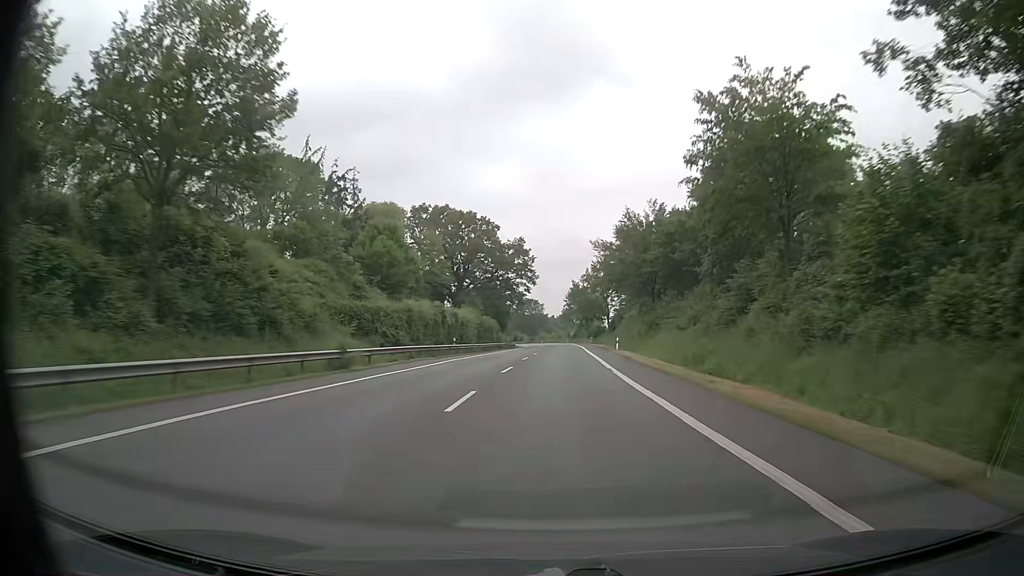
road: primary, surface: asphalt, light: Day
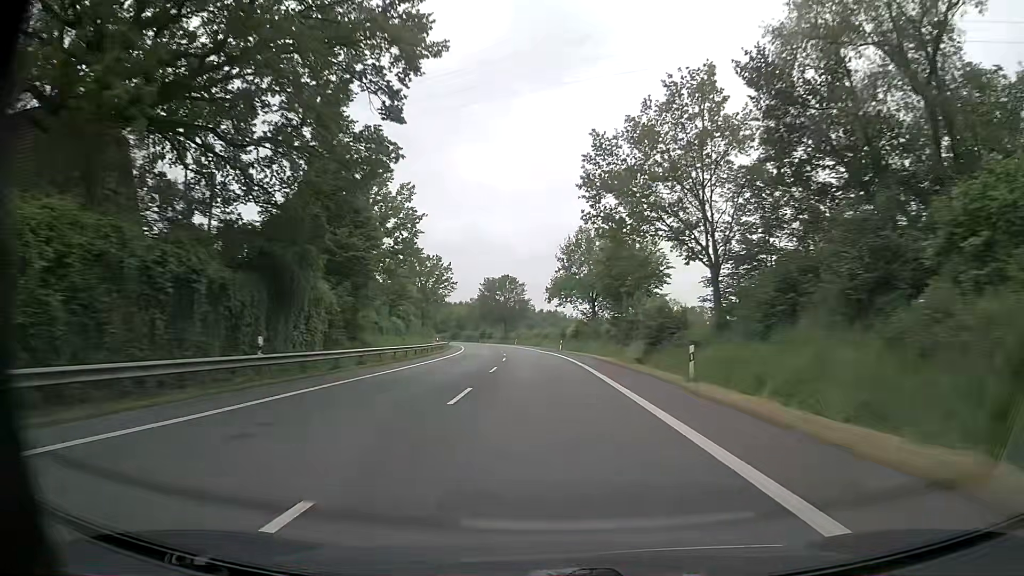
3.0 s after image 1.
(+2.2, +83.1) m; +1°
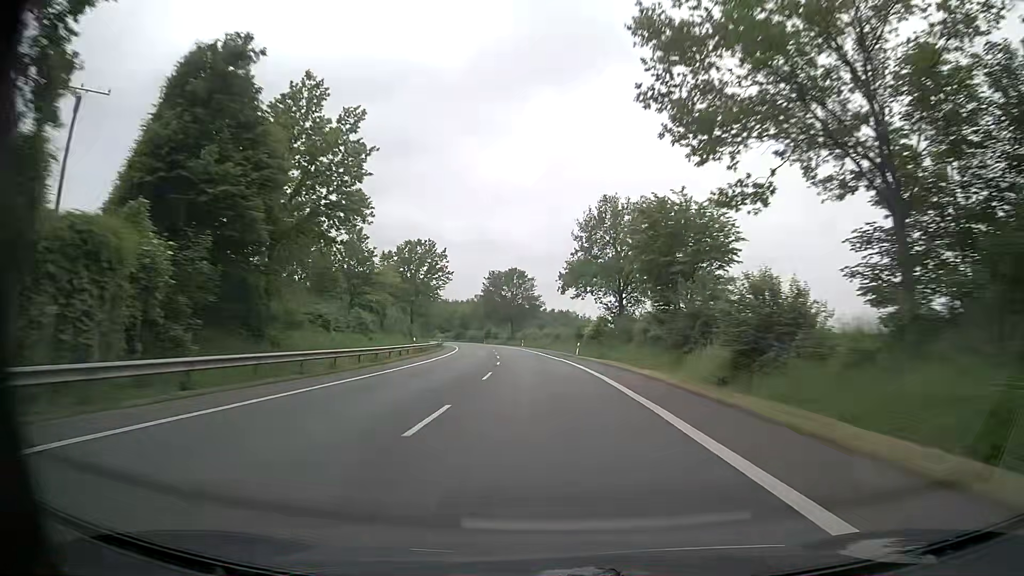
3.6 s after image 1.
(-0.1, +16.7) m; -1°
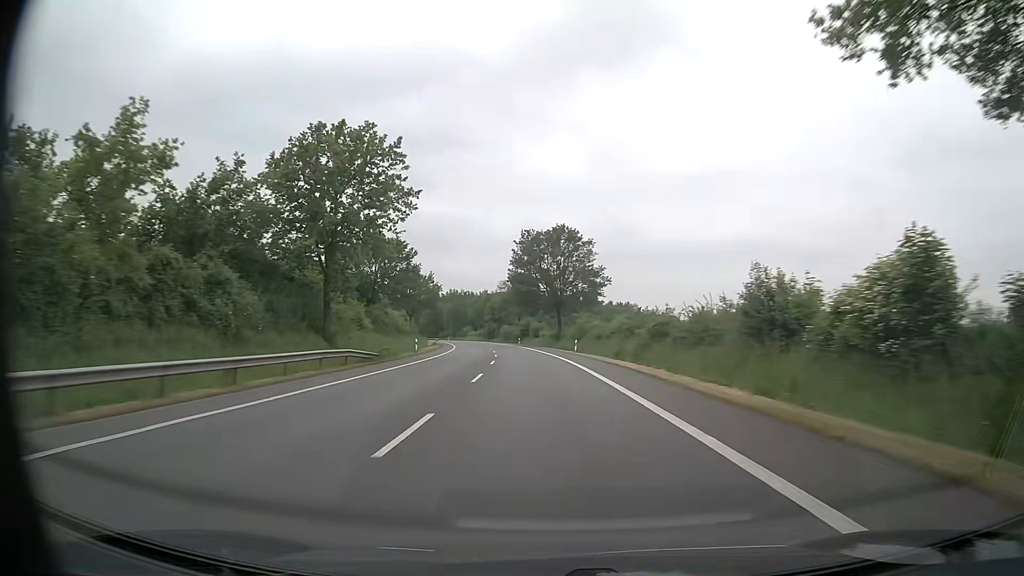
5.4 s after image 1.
(-1.6, +50.0) m; -4°
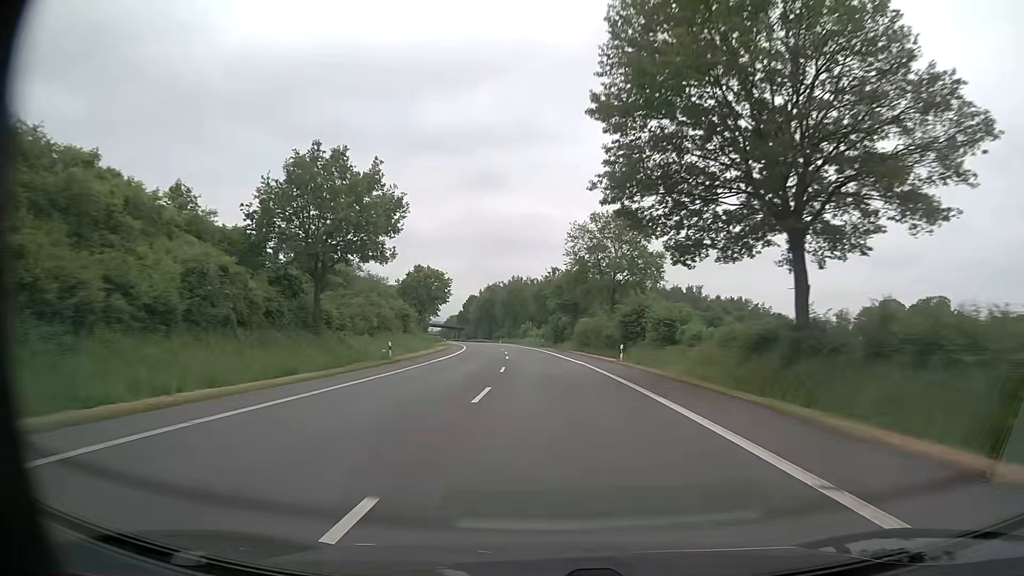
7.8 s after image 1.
(-4.1, +66.5) m; -7°
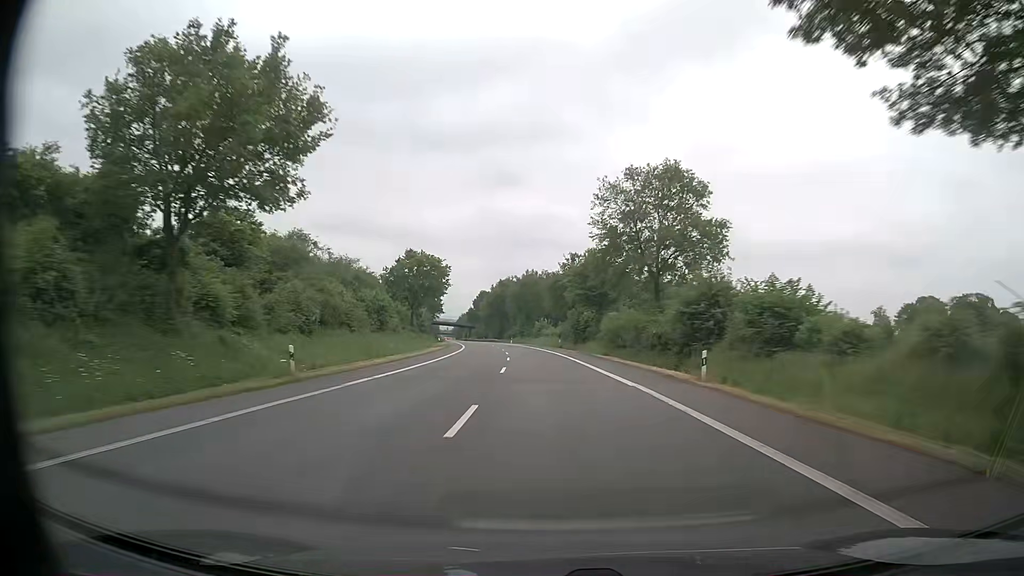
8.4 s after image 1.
(-0.2, +16.7) m; -1°
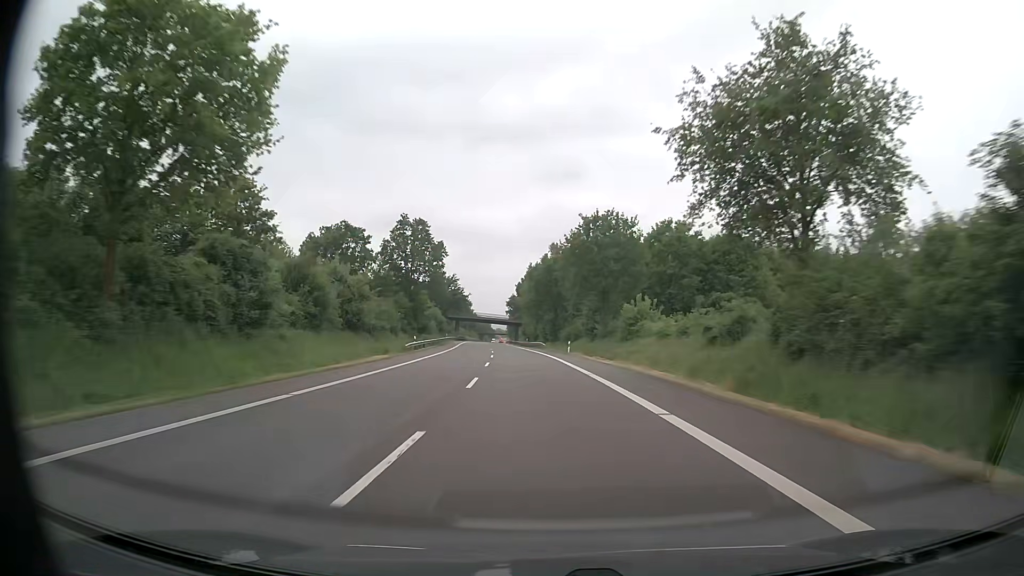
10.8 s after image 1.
(-2.8, +66.6) m; -5°
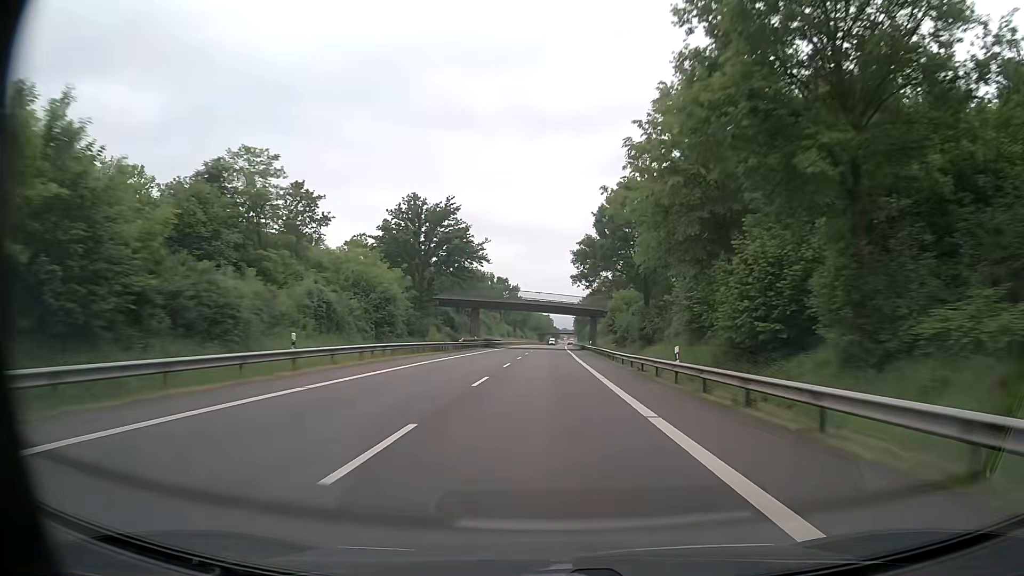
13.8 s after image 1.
(-5.2, +83.2) m; -6°
(0, +10) (0, +20) (0, +30) (0, +40) (0, +50) (0, +60) (0, +70) (+1, +80) (+1, +90) (+1, +100) m
